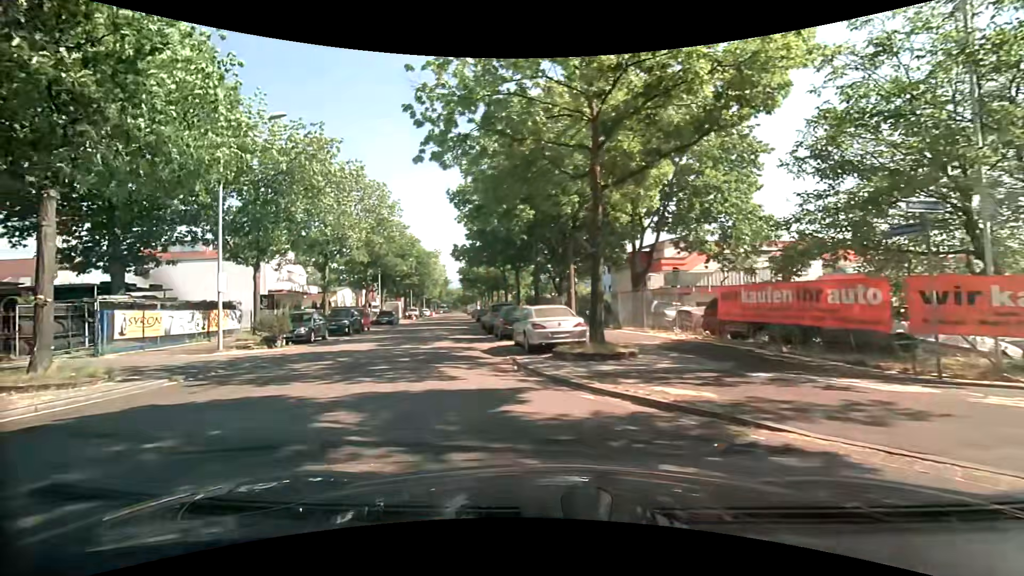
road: residential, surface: asphalt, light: Day
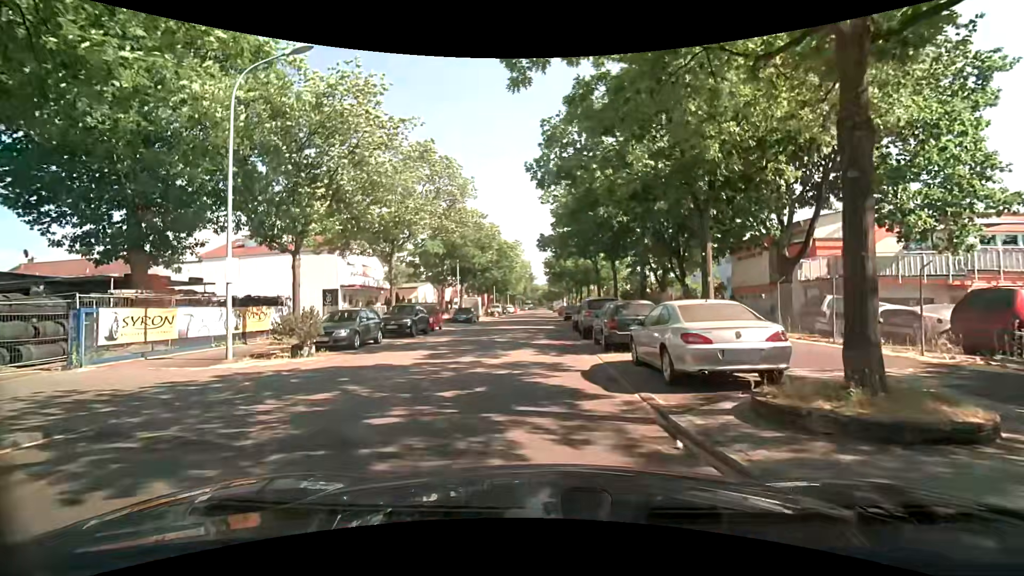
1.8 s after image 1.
(-0.6, +6.3) m; -9°
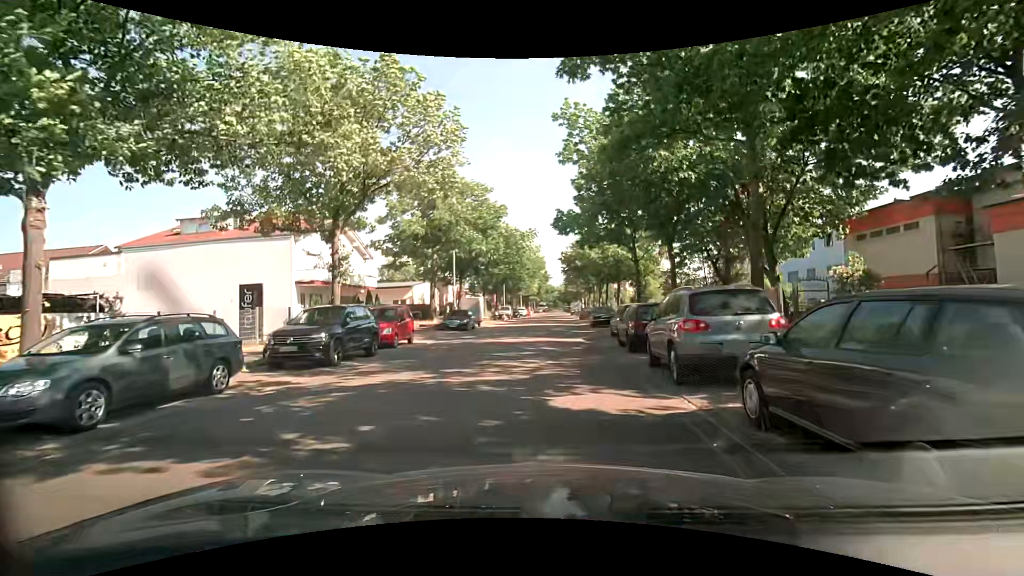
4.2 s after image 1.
(-0.4, +11.5) m; -1°
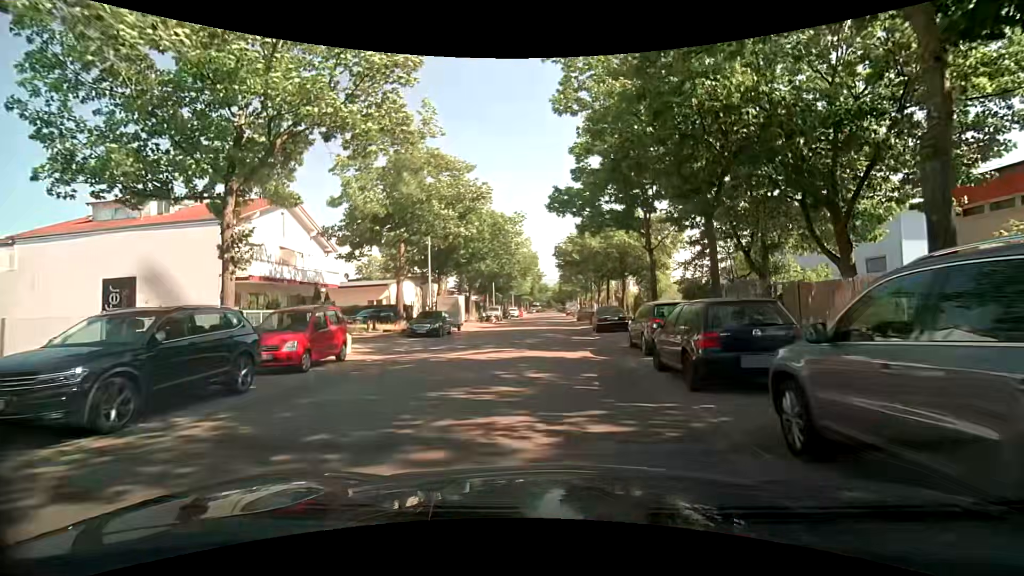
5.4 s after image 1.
(0.0, +6.8) m; 0°
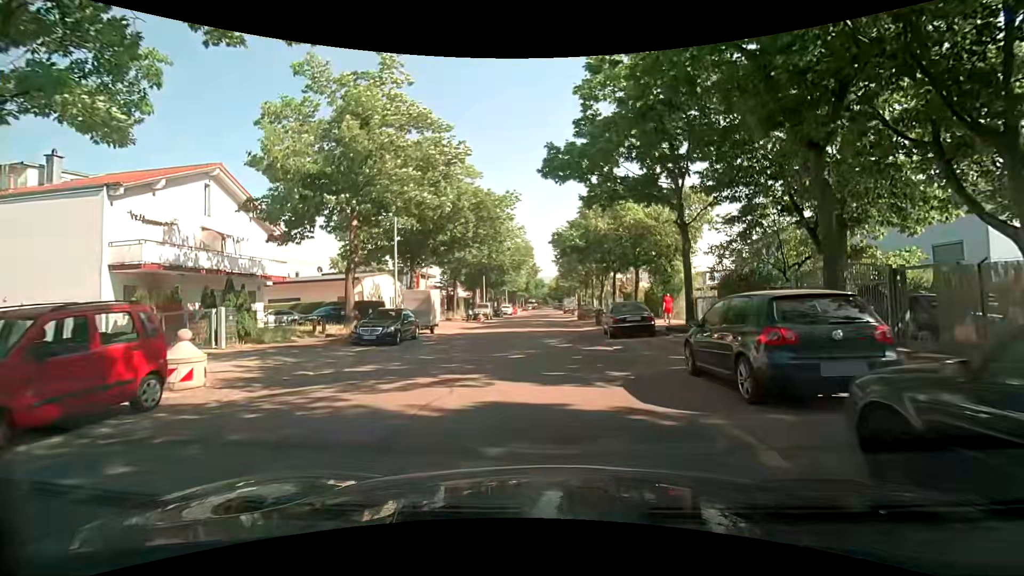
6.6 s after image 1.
(+0.1, +7.2) m; +1°
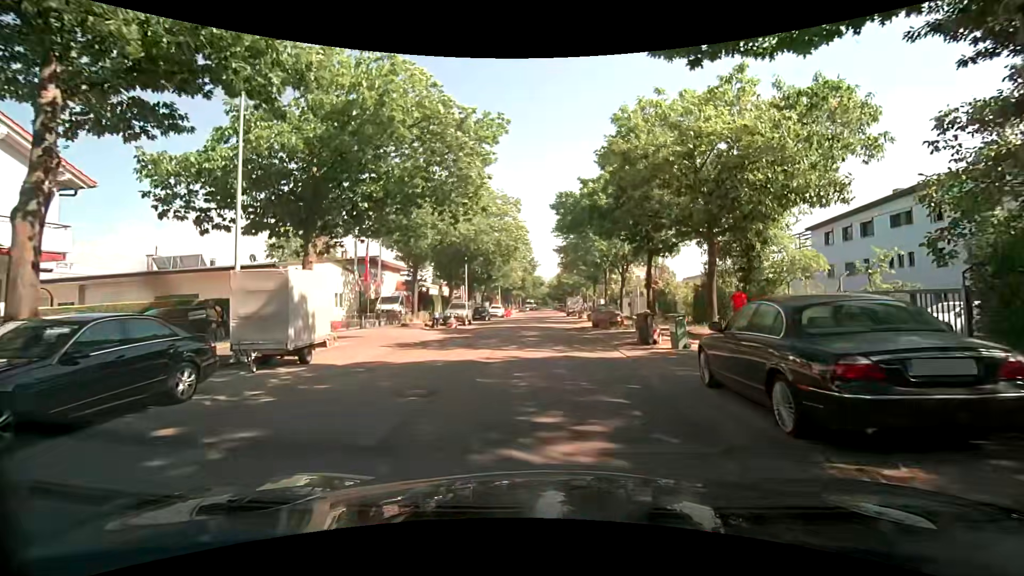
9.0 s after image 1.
(0.0, +14.6) m; 0°
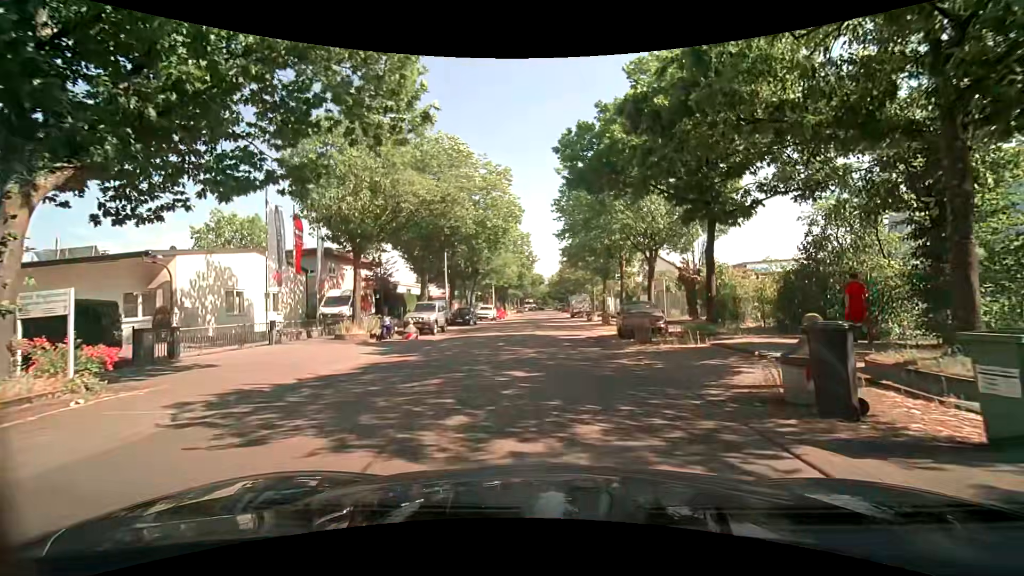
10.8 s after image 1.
(0.0, +10.5) m; 0°
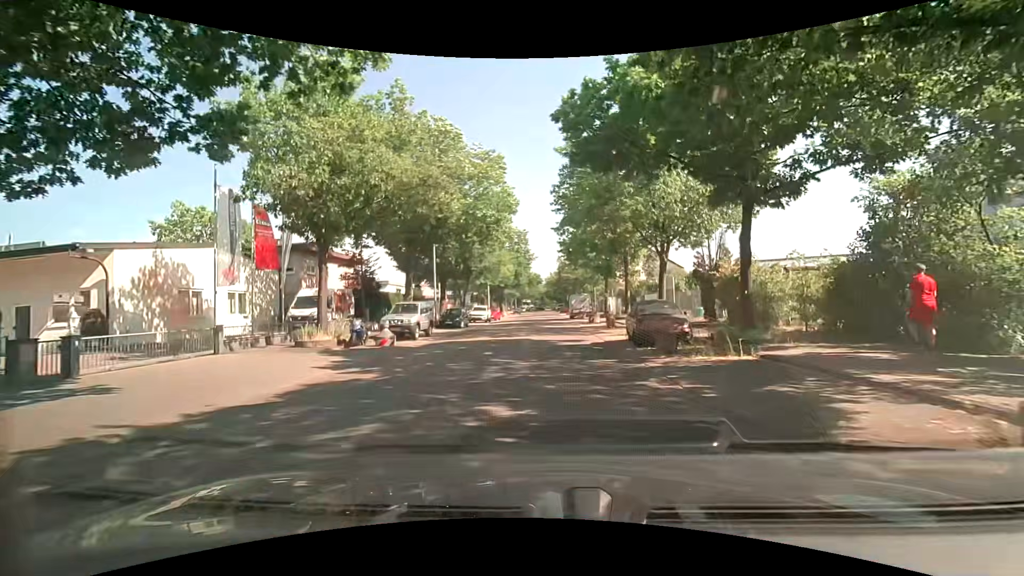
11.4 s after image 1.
(0.0, +3.4) m; 0°
